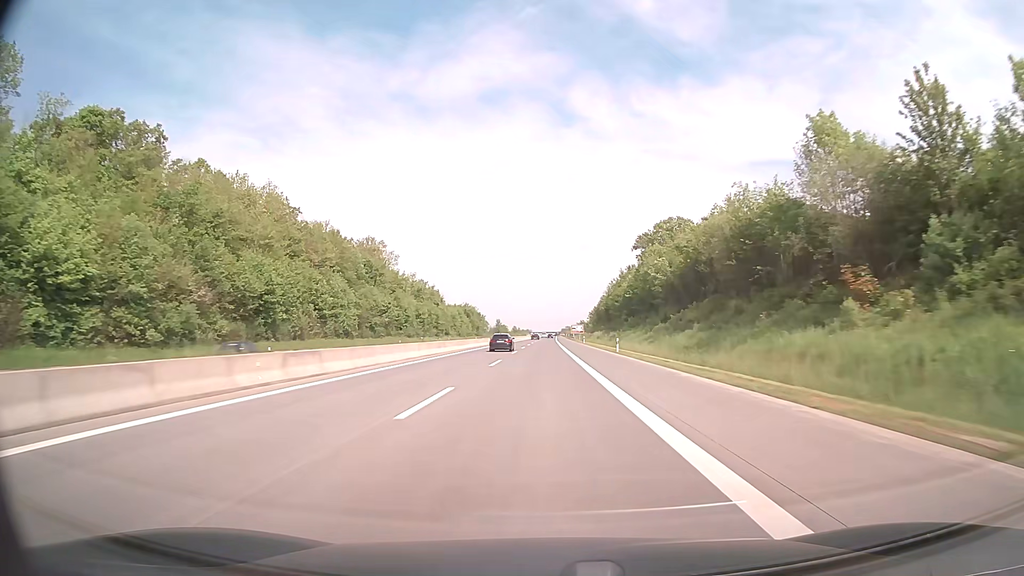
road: motorway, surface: asphalt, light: Day
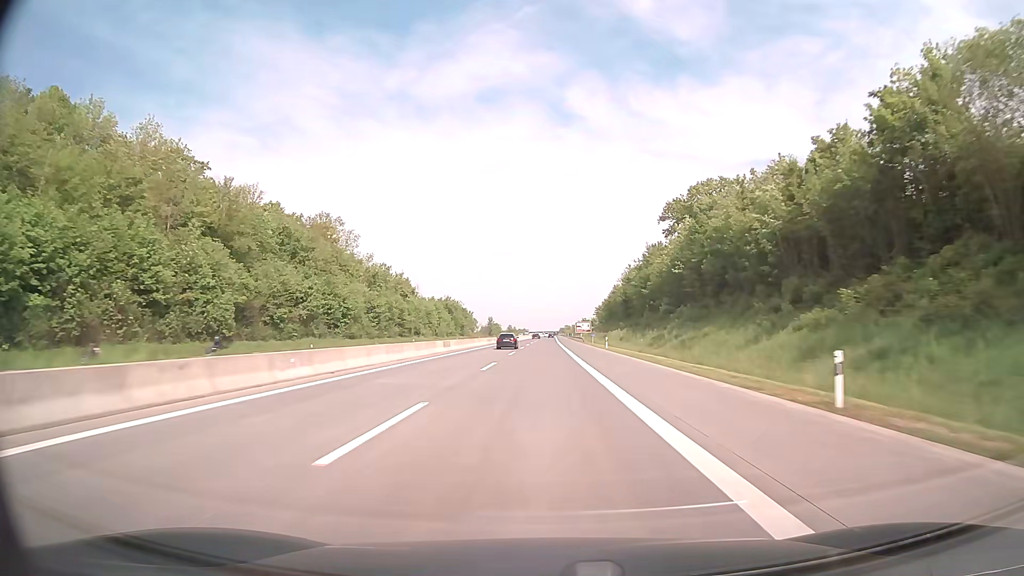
(0.0, +39.6) m; 0°
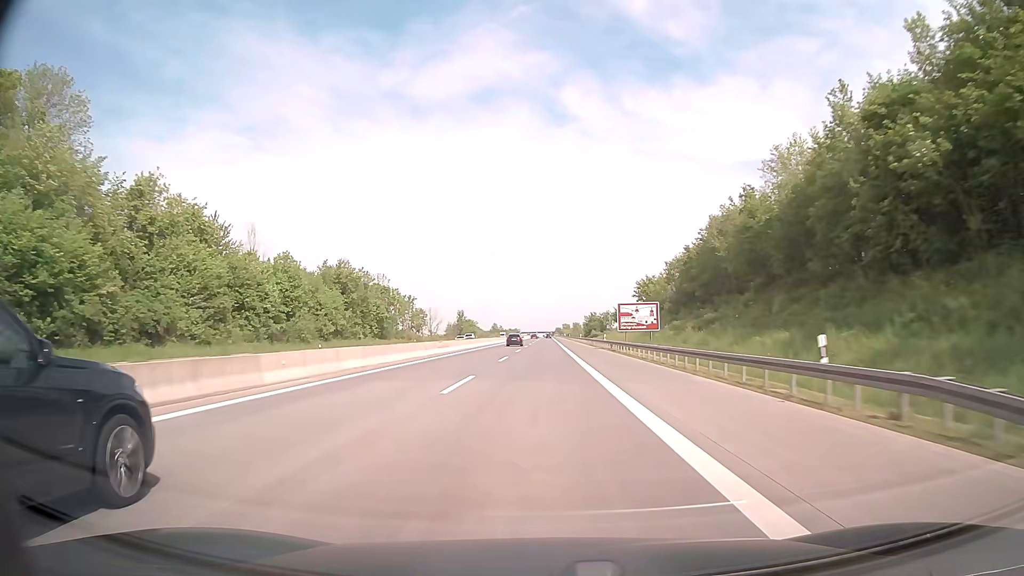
(+0.4, +99.0) m; 0°
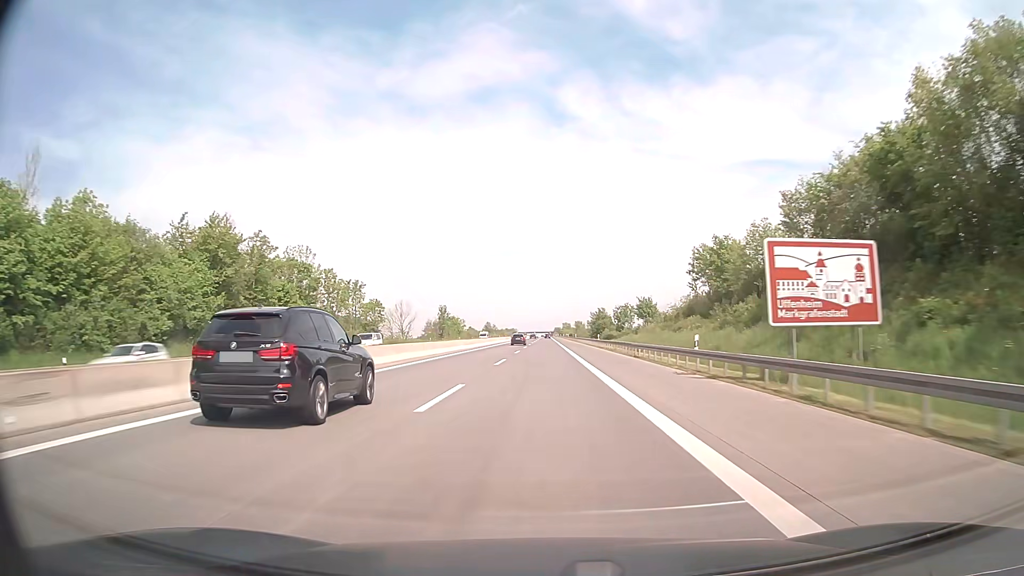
(0.0, +39.6) m; 0°
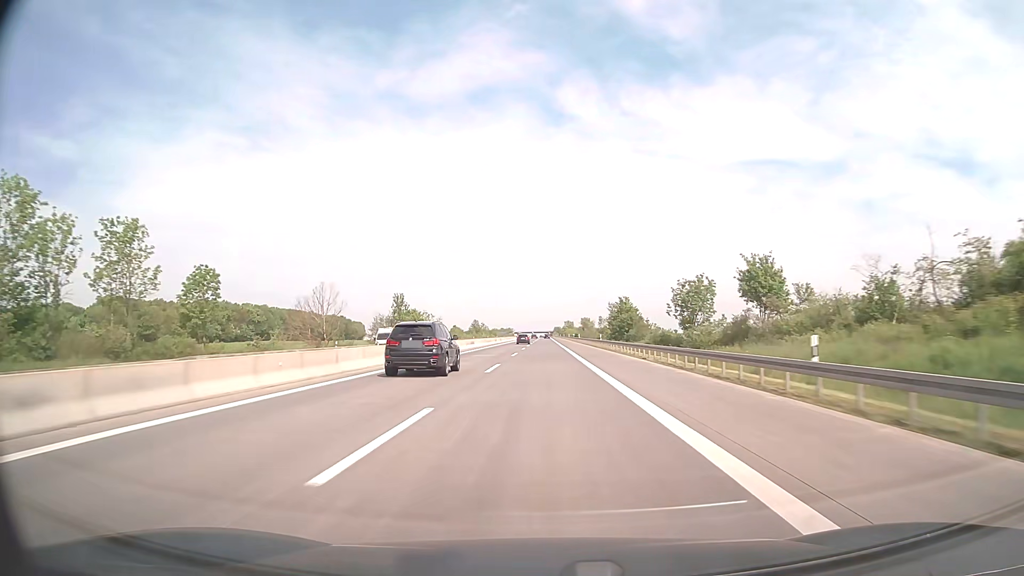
(+0.1, +59.4) m; 0°
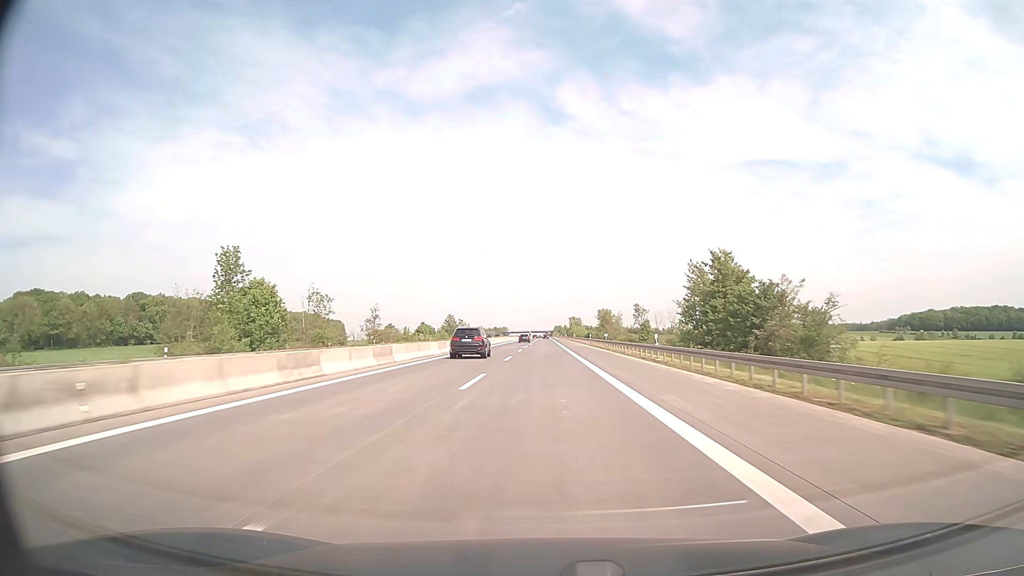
(+0.2, +79.2) m; 0°
